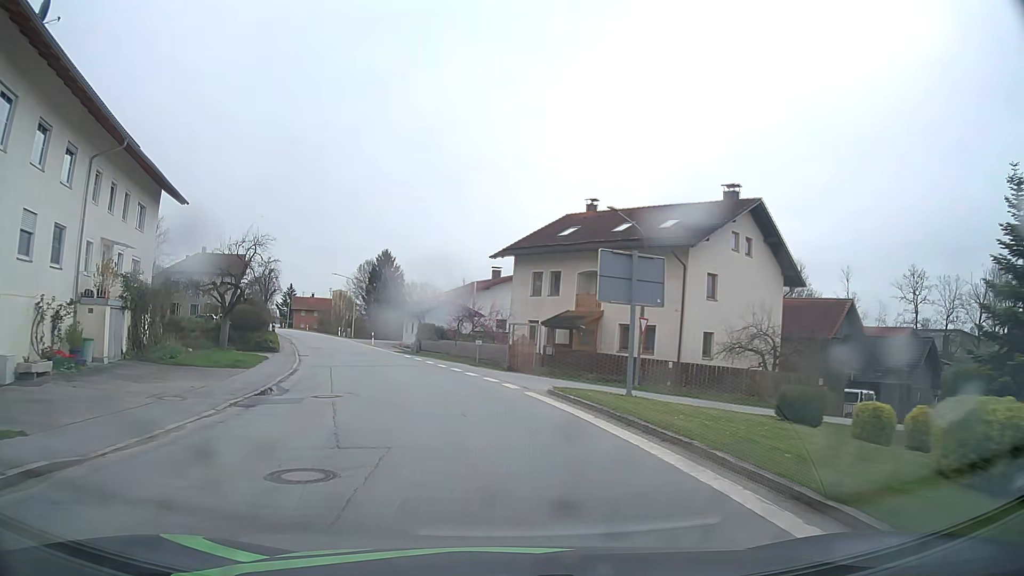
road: secondary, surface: asphalt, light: Day
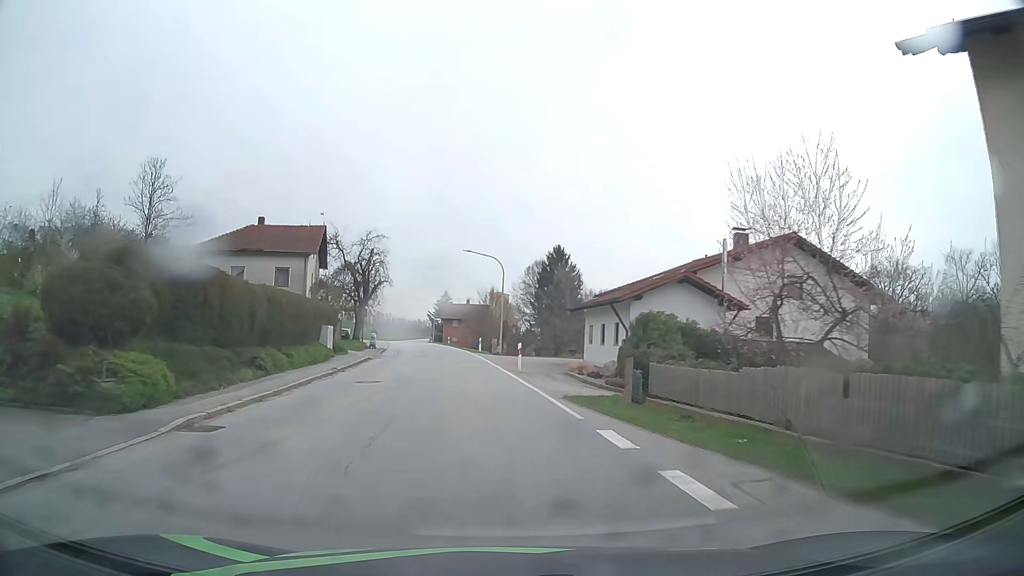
(-4.4, +30.4) m; -16°
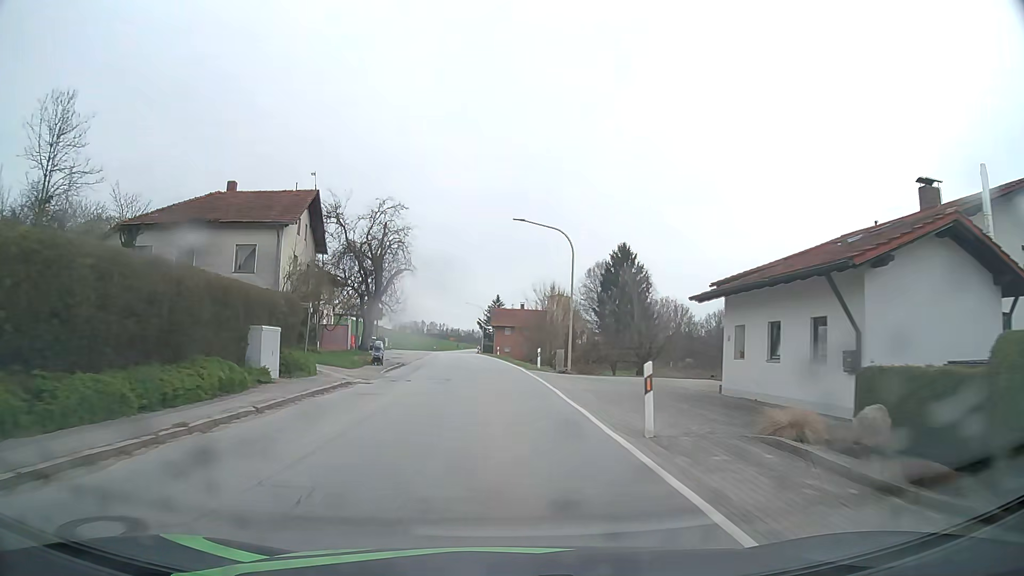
(-0.5, +15.8) m; -4°
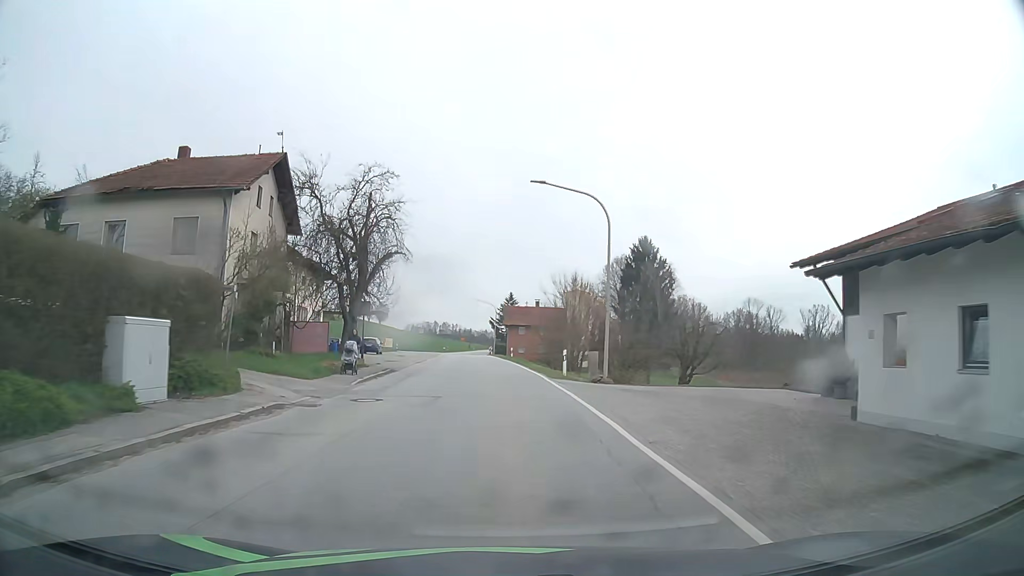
(-0.1, +7.8) m; -1°
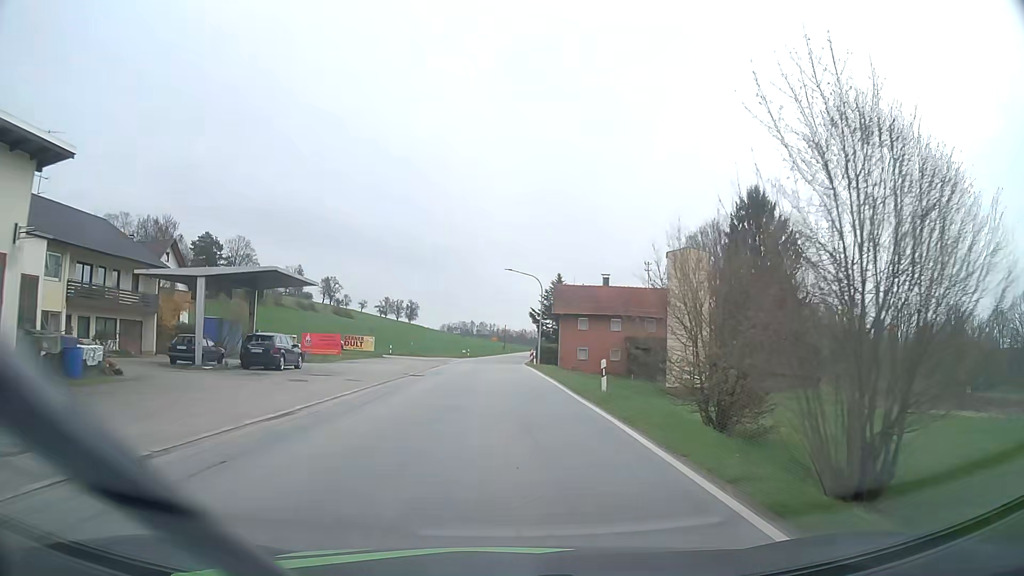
(-1.0, +38.3) m; -3°
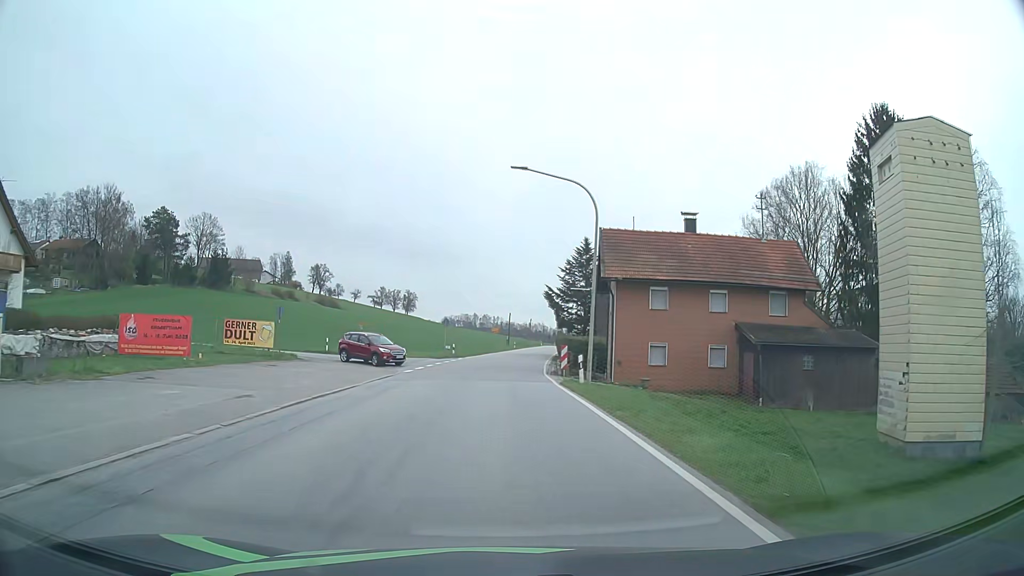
(-0.1, +28.8) m; -1°
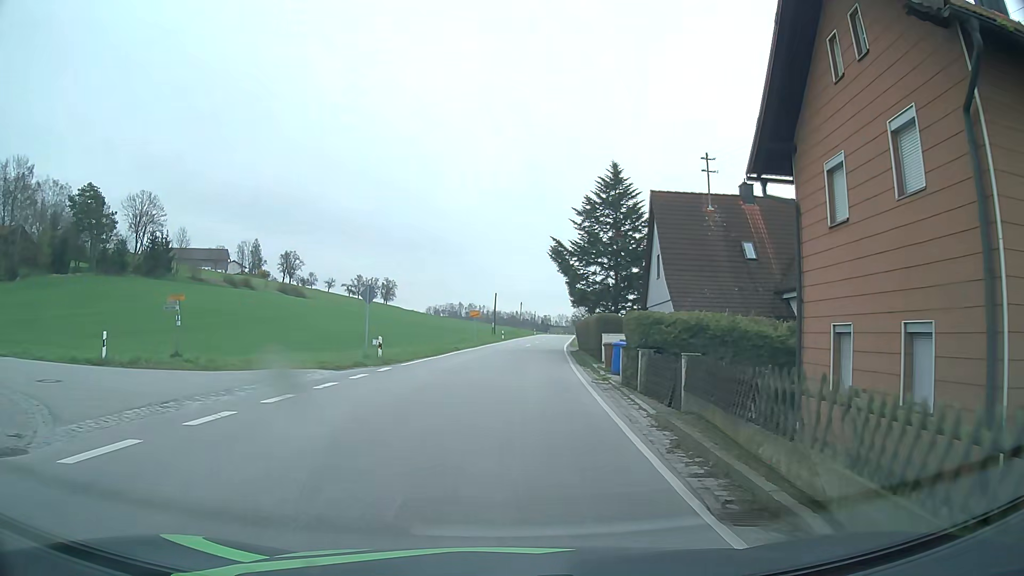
(+0.5, +26.3) m; +2°
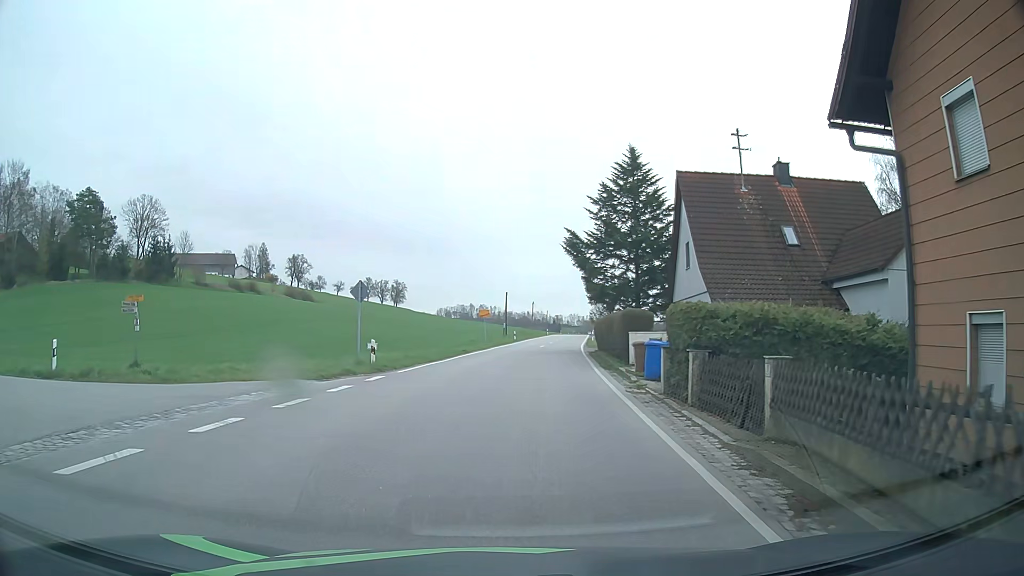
(0.0, +3.4) m; -1°
